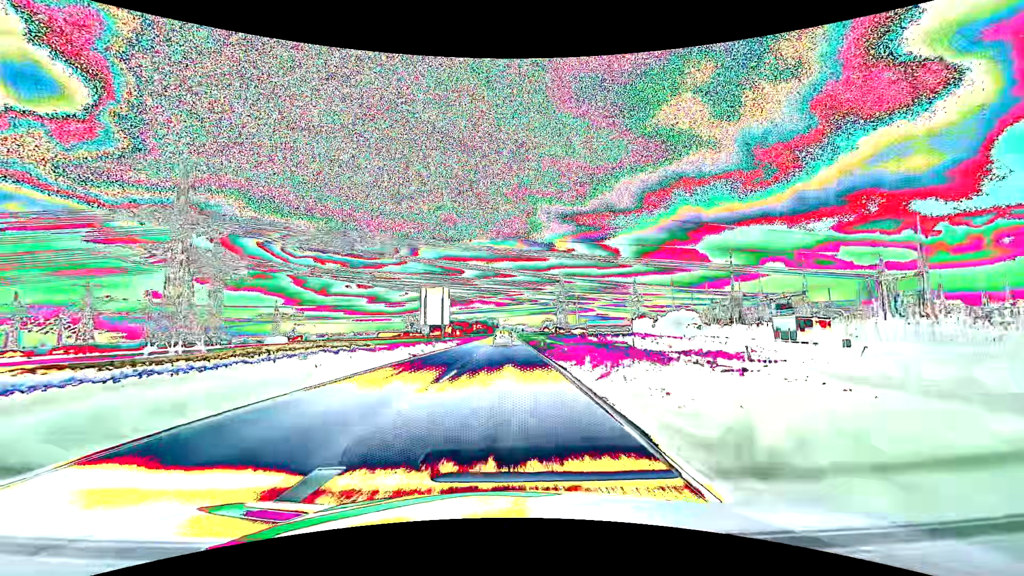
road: primary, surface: asphalt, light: Day
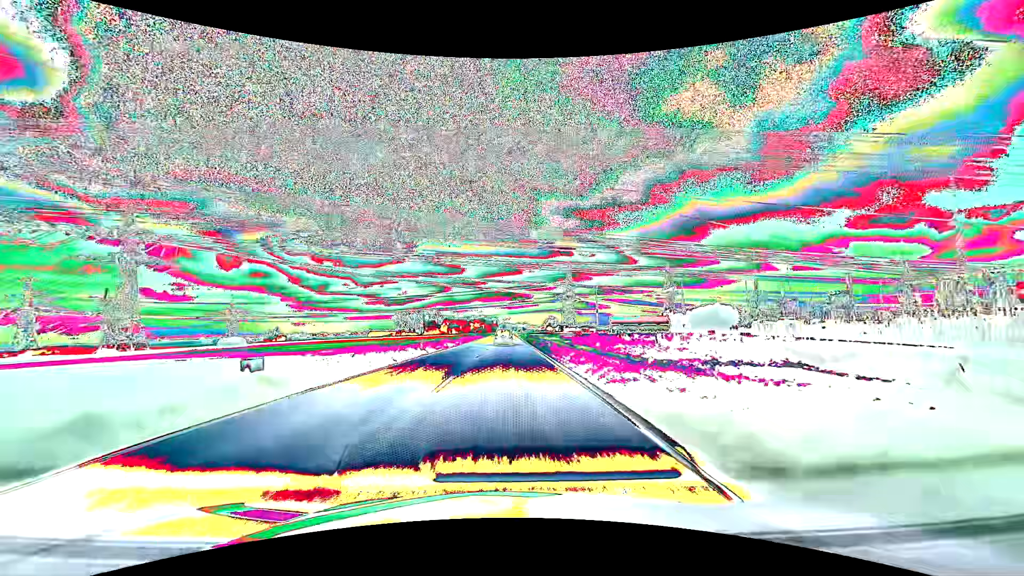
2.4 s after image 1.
(-0.1, +50.5) m; 0°
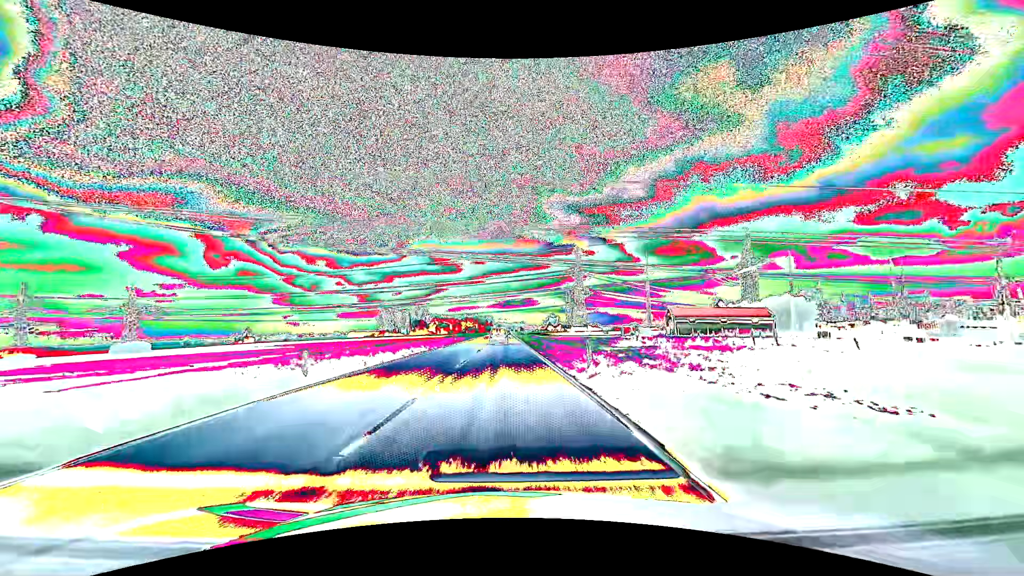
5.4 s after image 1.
(+0.3, +67.1) m; +1°
(0, +10) (0, +20) (0, +30) (0, +40) (0, +50) (0, +60) (0, +70) (0, +80) (-1, +90) (-1, +100) m
